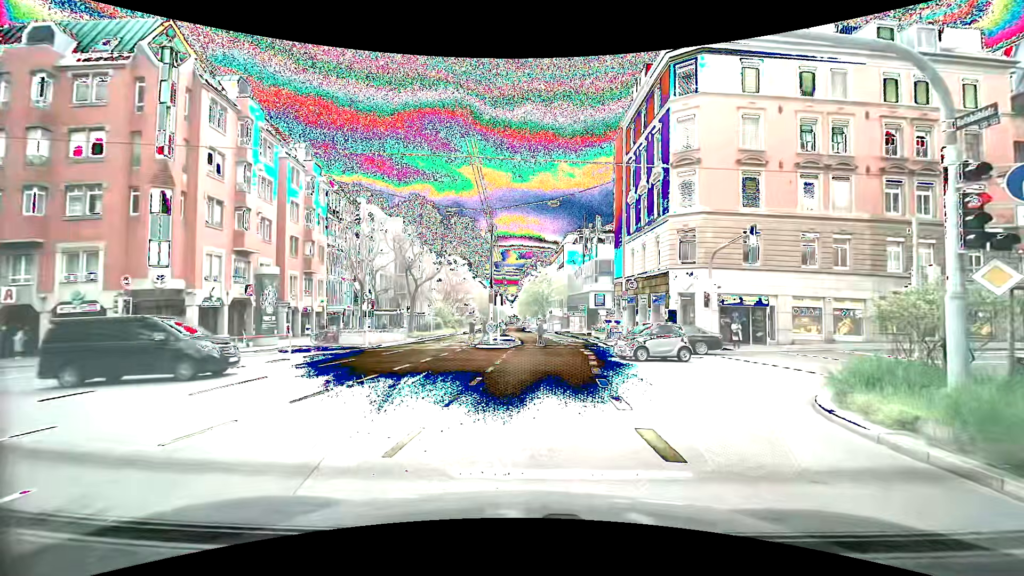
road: secondary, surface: asphalt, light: Day
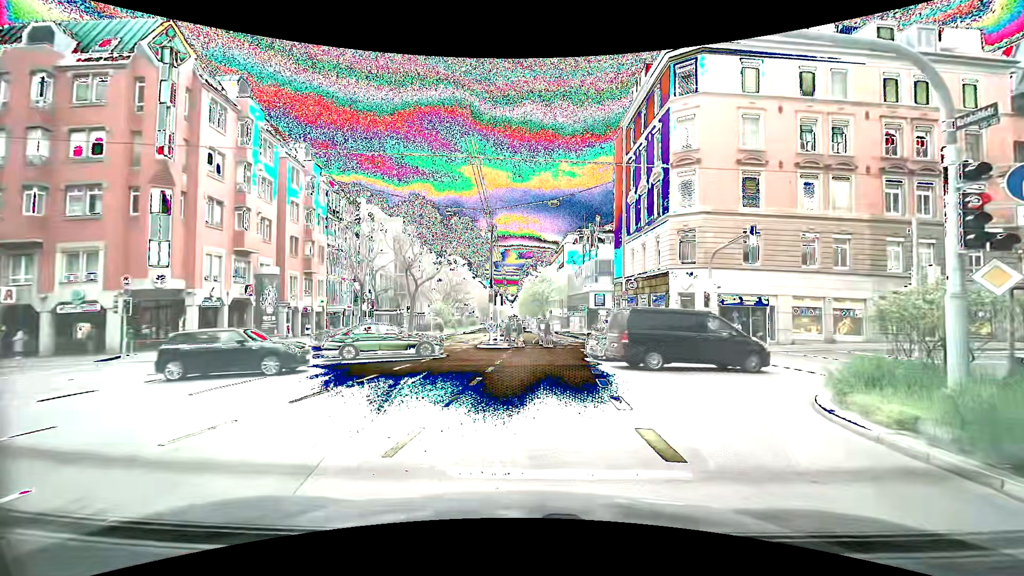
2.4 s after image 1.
(0.0, 0.0) m; 0°
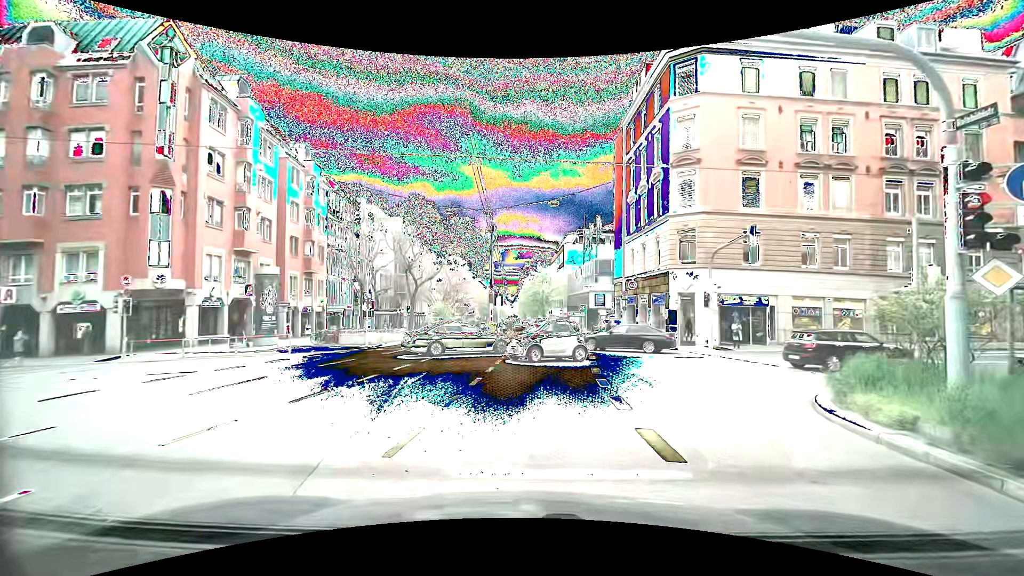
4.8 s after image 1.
(0.0, 0.0) m; 0°
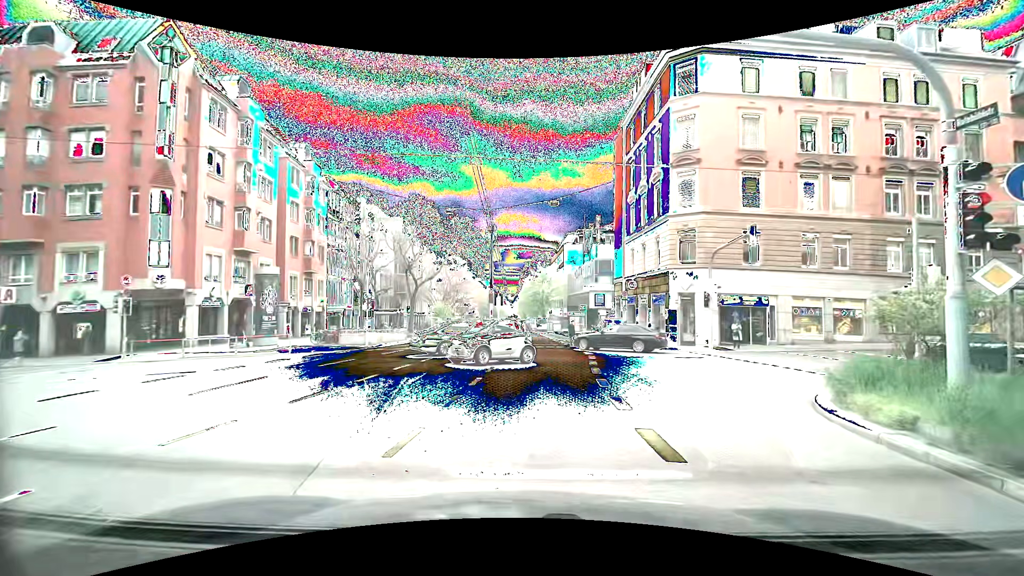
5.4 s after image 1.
(0.0, 0.0) m; 0°
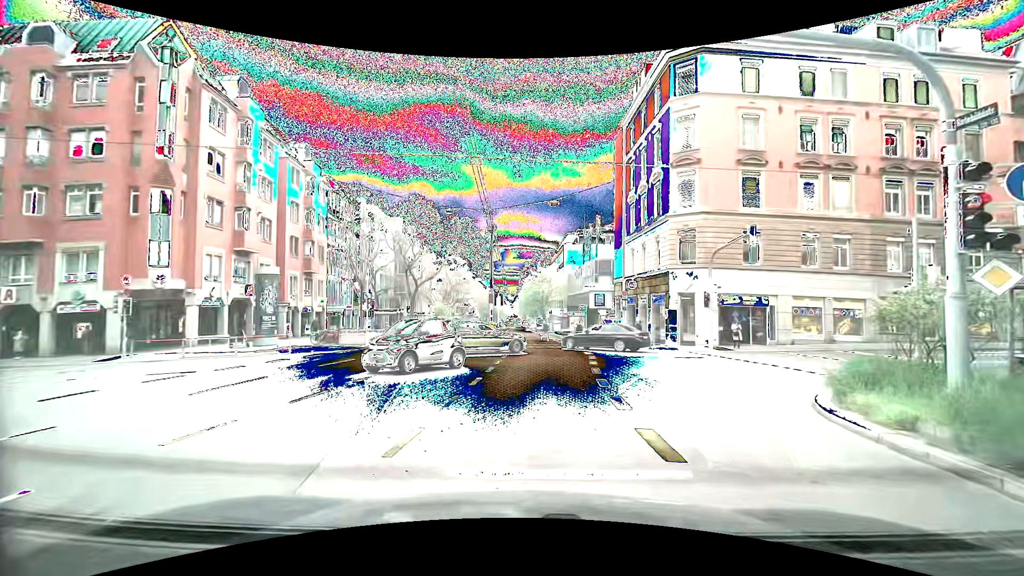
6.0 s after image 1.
(0.0, 0.0) m; 0°
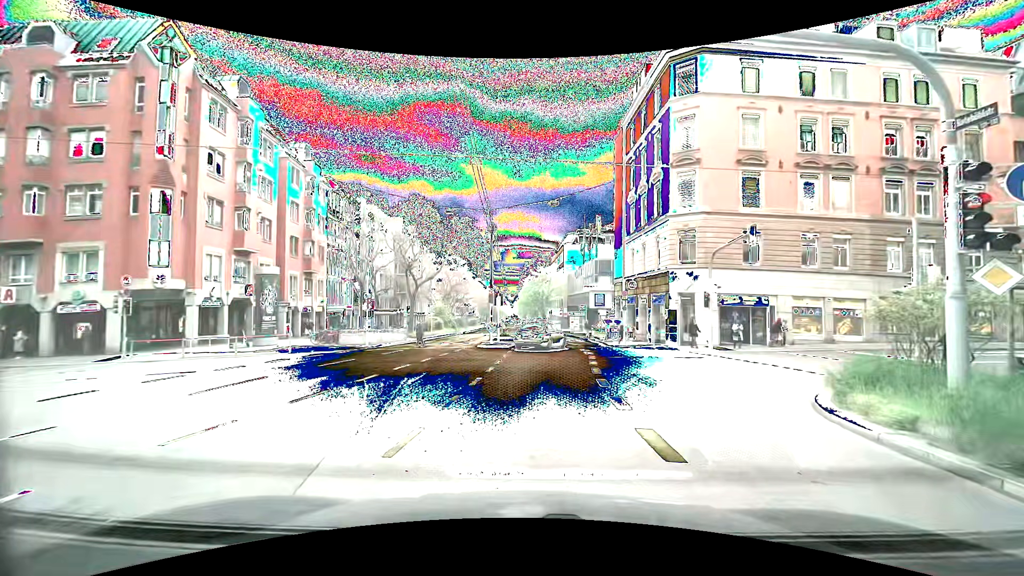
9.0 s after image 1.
(0.0, 0.0) m; 0°
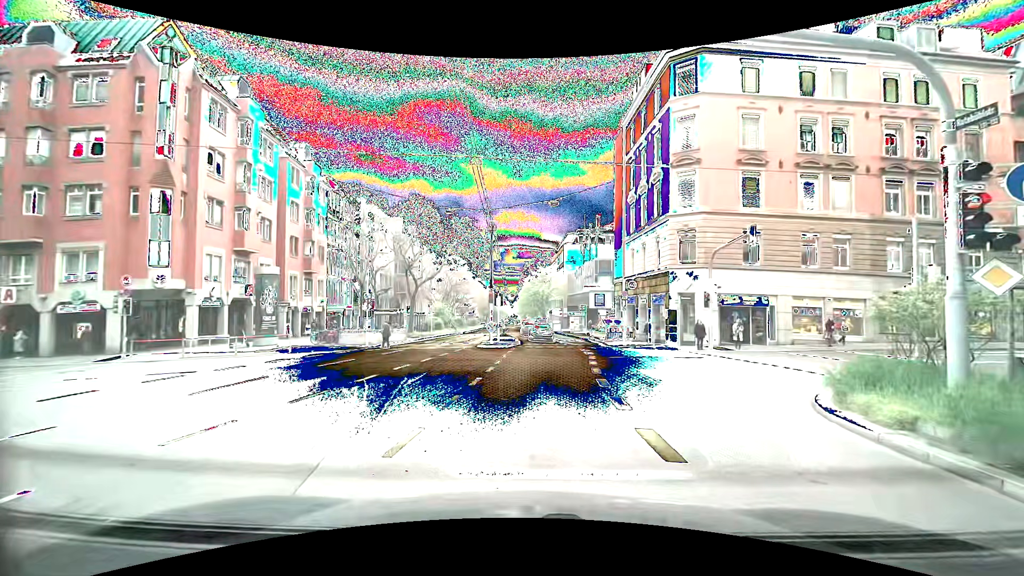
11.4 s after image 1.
(0.0, 0.0) m; 0°
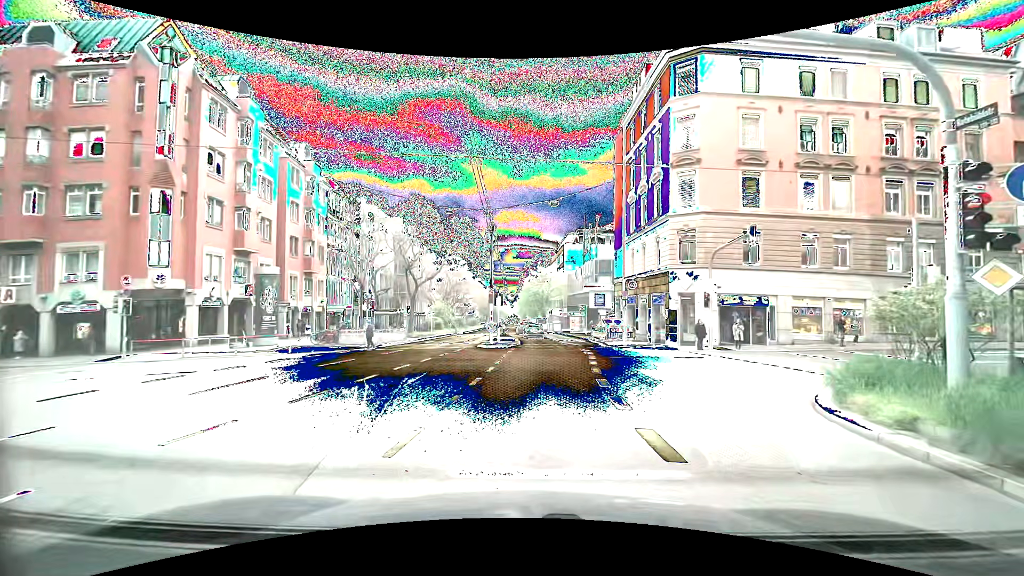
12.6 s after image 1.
(0.0, 0.0) m; 0°
(-1, +10) (-1, +20) (-2, +30) (-3, +40) (-4, +50) (-5, +60) (-7, +70) (-8, +80) (-9, +89) (-11, +99) m
